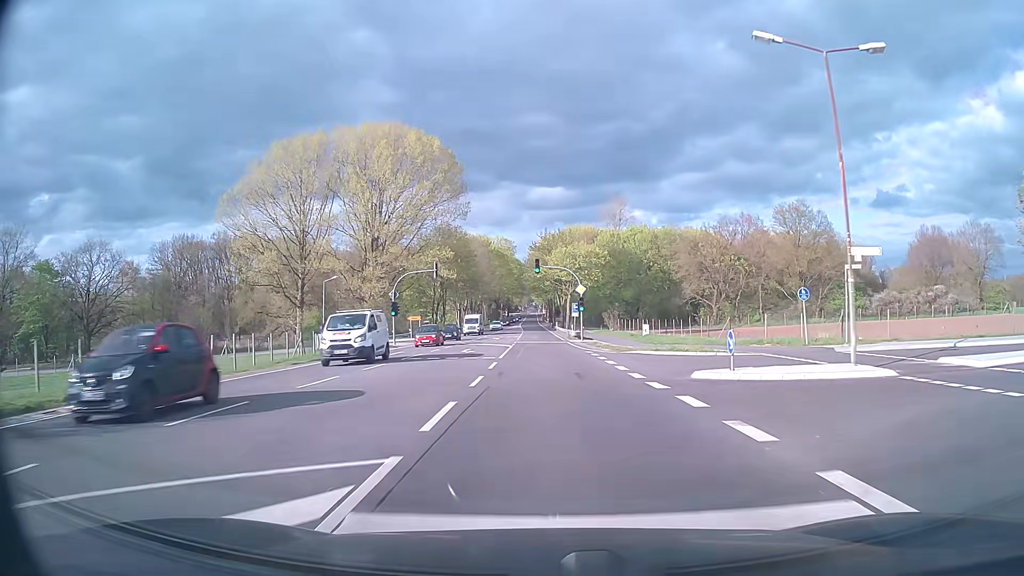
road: primary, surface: asphalt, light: Day
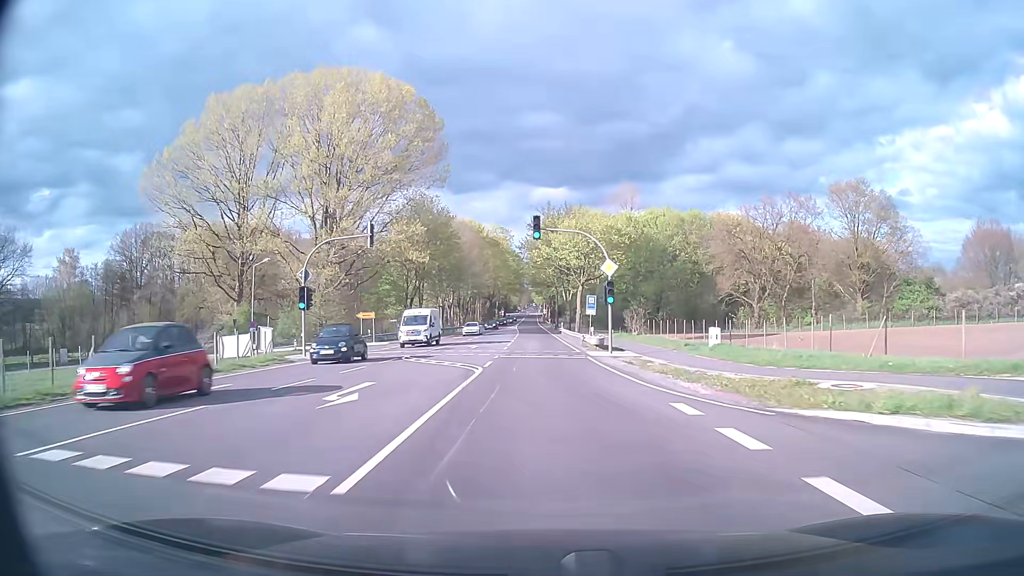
(-0.1, +21.6) m; 0°
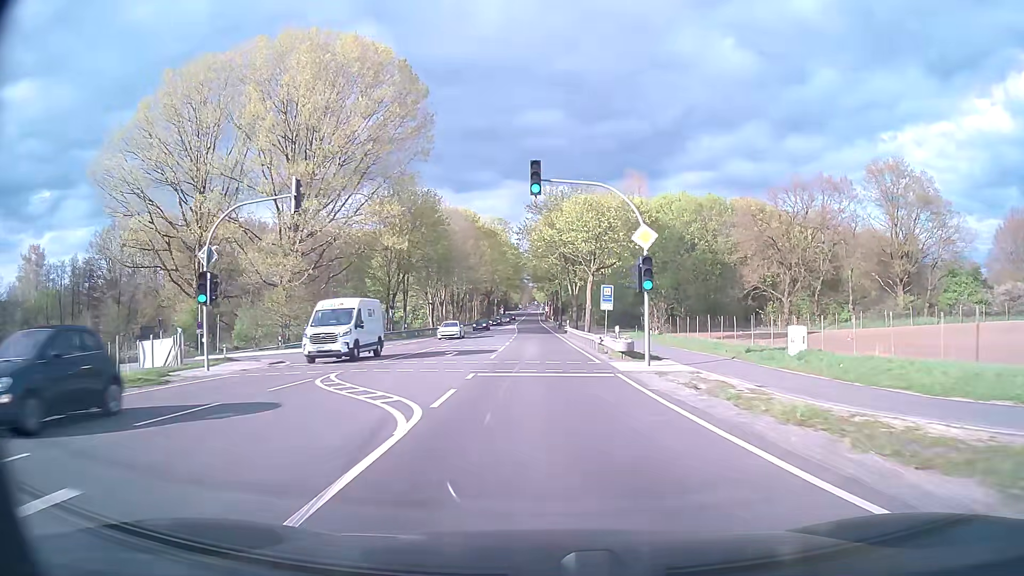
(0.0, +10.8) m; 0°
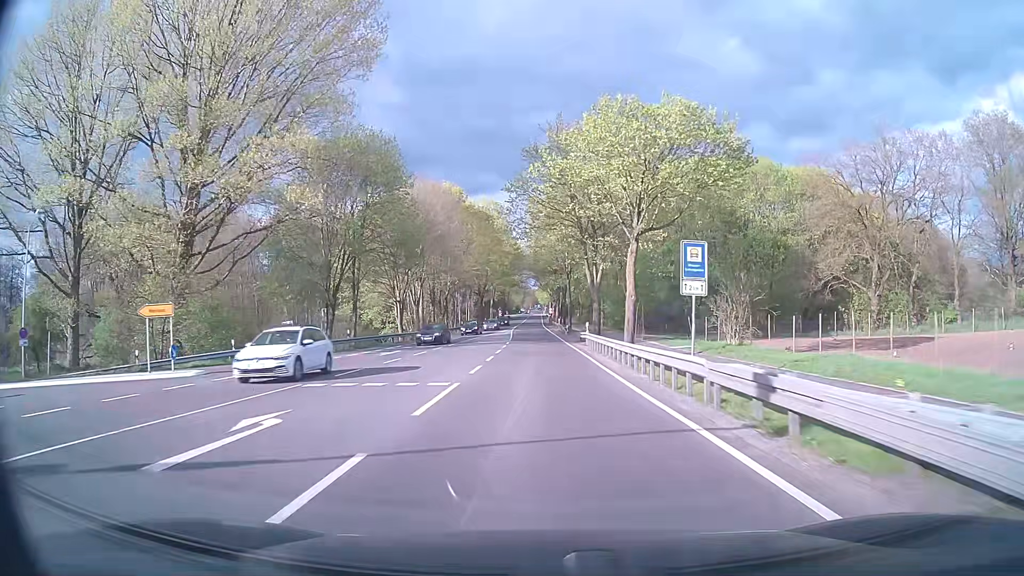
(-0.1, +21.6) m; 0°
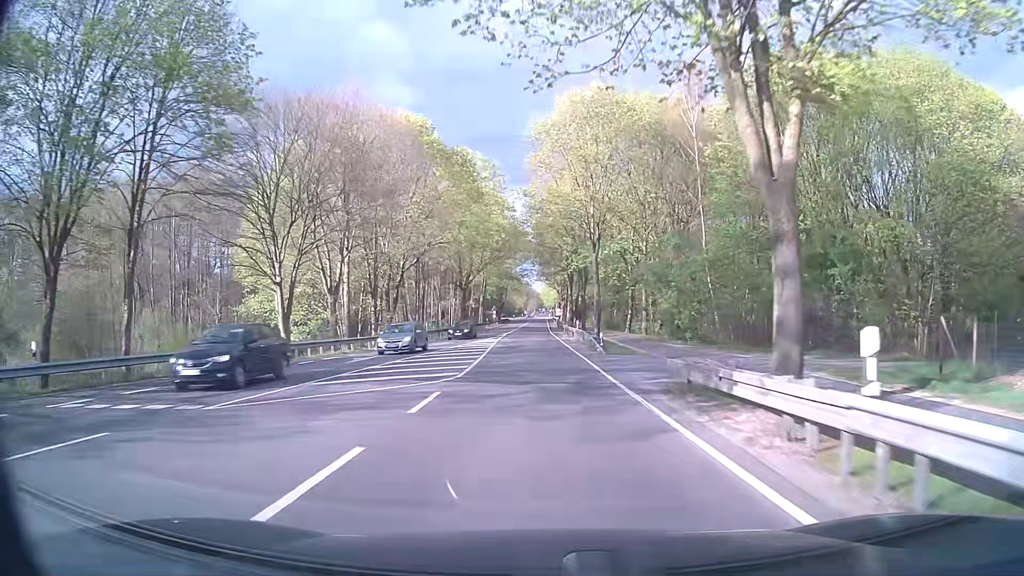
(-0.2, +32.3) m; 0°
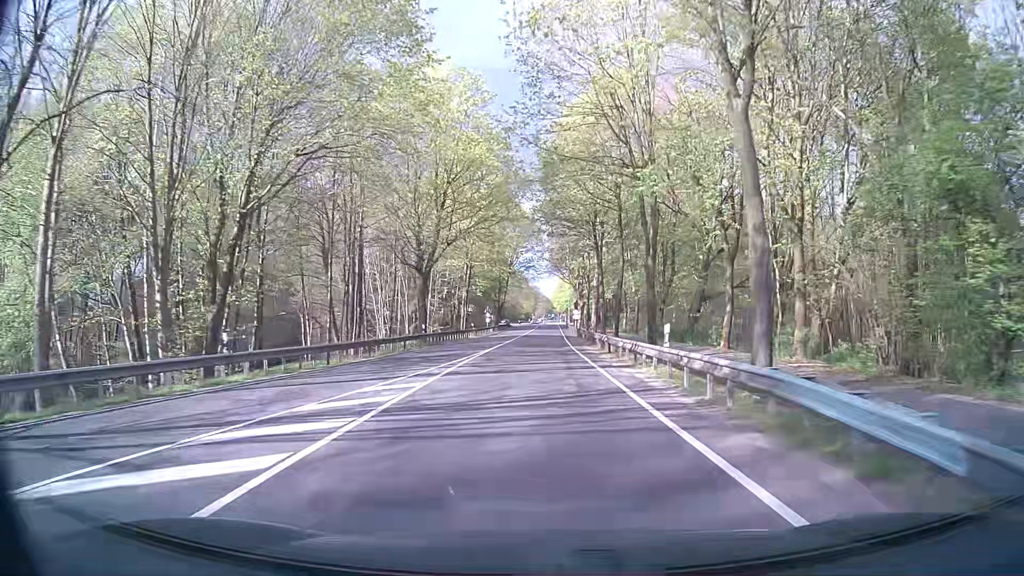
(-0.4, +32.1) m; -1°
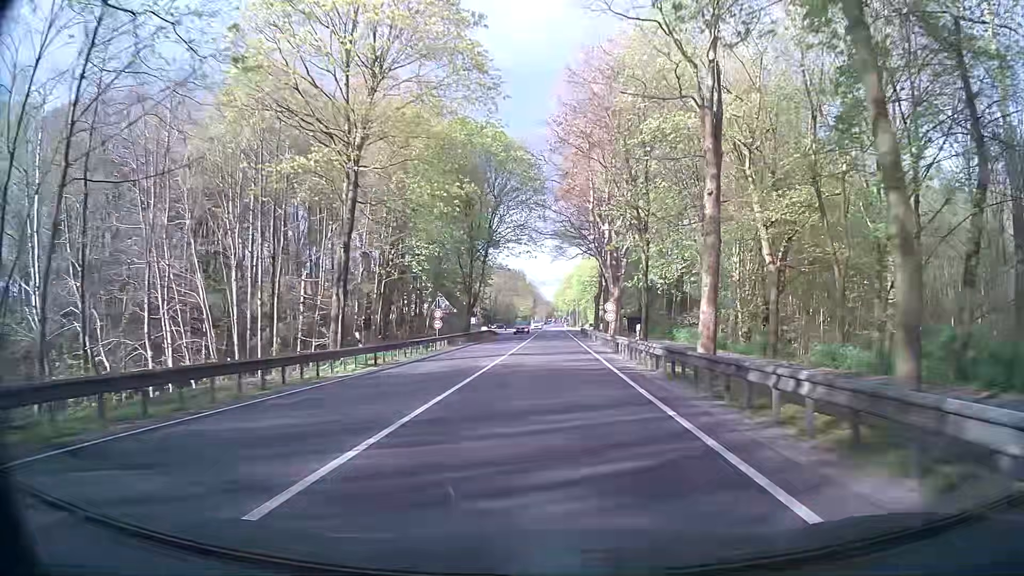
(-0.1, +42.7) m; 0°
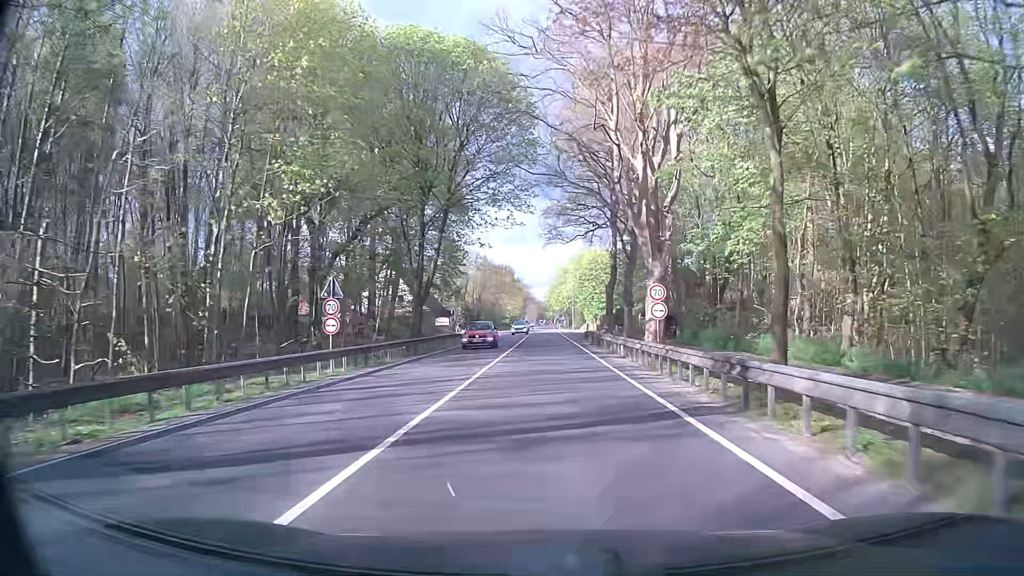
(+0.1, +21.4) m; +1°
(0, +10) (0, +20) (0, +30) (0, +40) (+1, +50) (+1, +60) (+1, +70) (+1, +80) (+1, +90) (+1, +100) m
